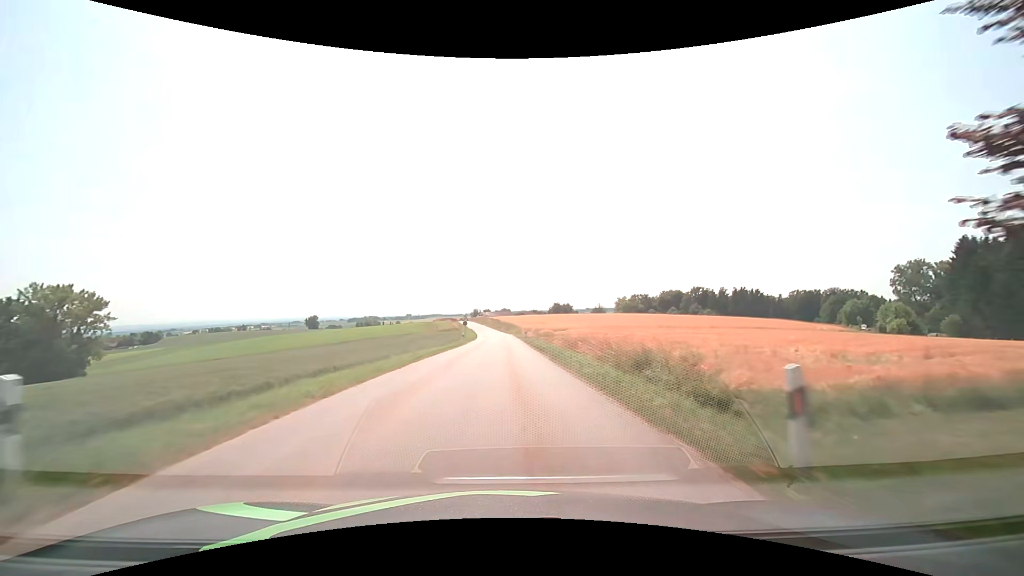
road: tertiary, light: Day
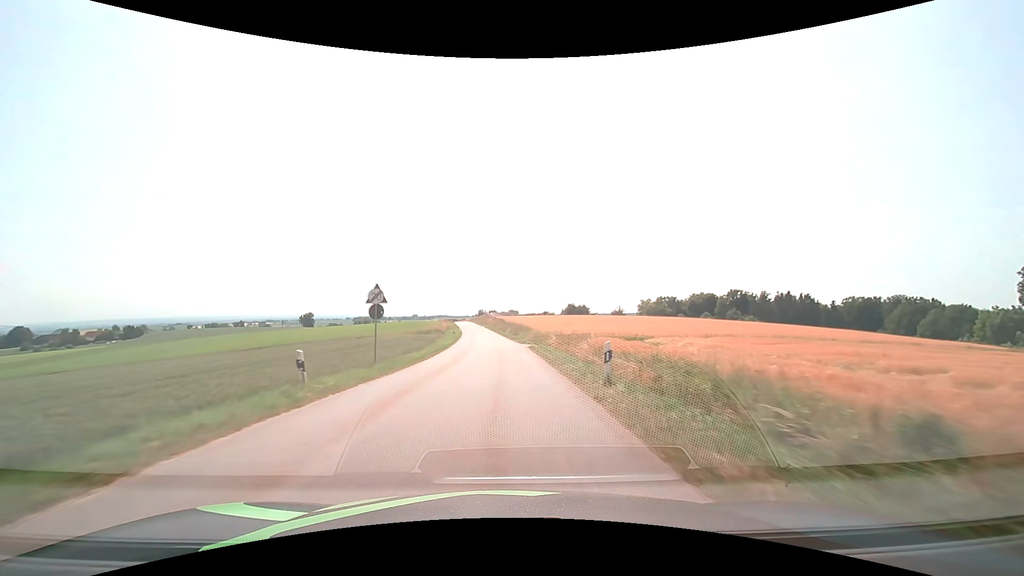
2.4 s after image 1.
(0.0, +43.7) m; -1°
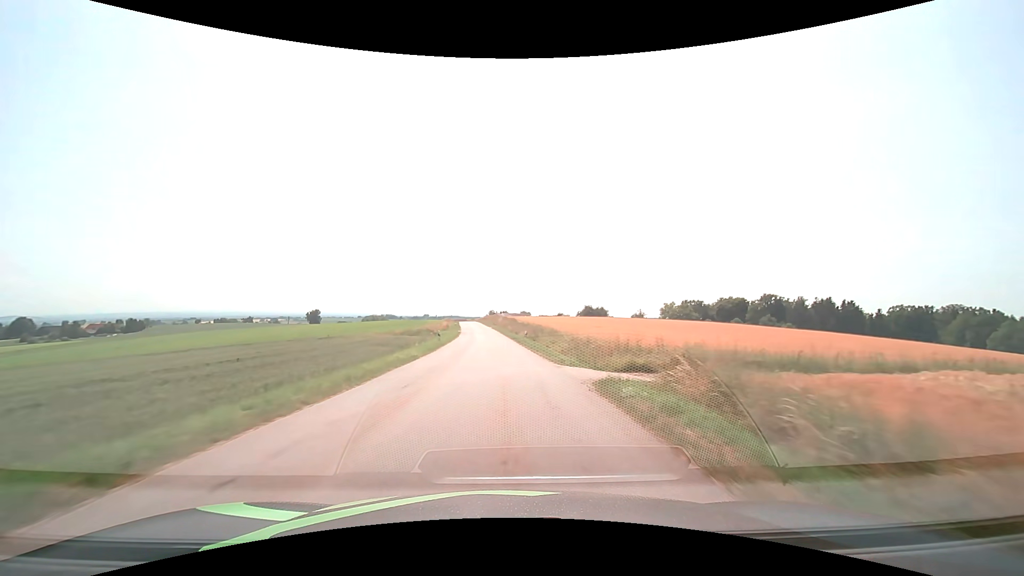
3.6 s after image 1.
(-0.2, +22.1) m; -1°
(0, +10) (0, +20) (0, +30) (-1, +40) (-2, +50) (-2, +60) (-3, +70) (-4, +80) (-4, +90) (-5, +100) m
